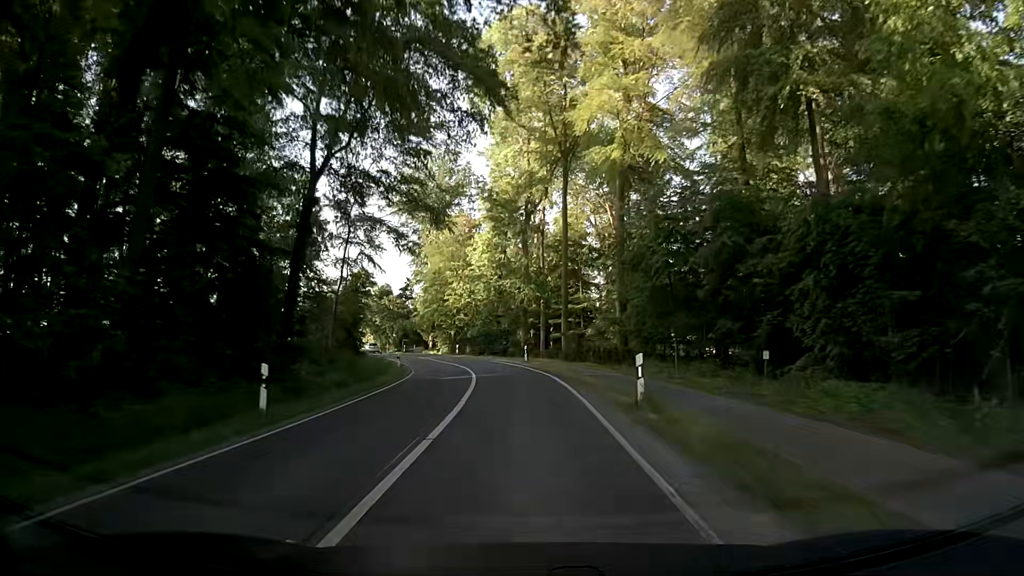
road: secondary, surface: asphalt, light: Day
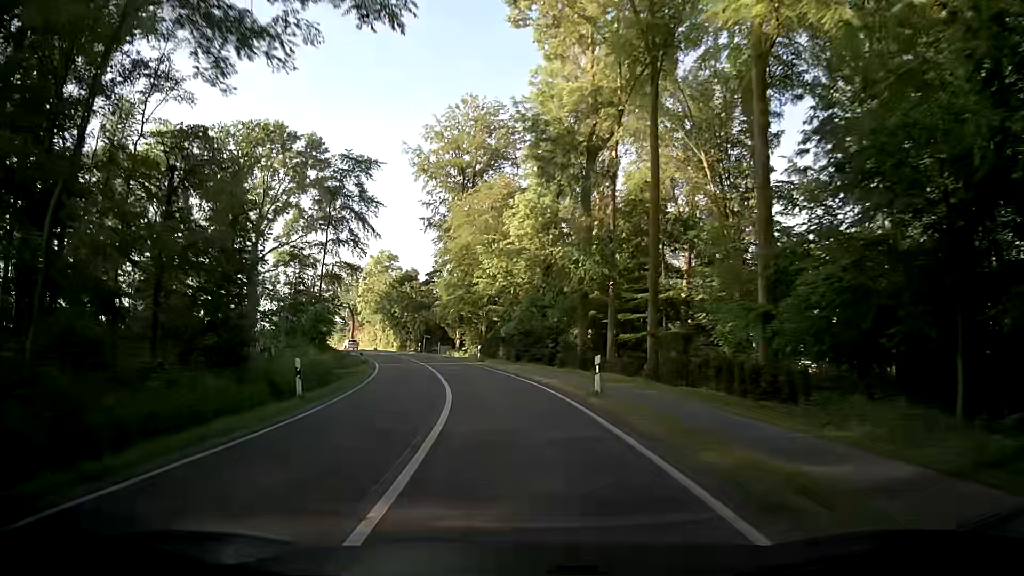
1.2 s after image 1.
(-0.3, +21.8) m; -3°
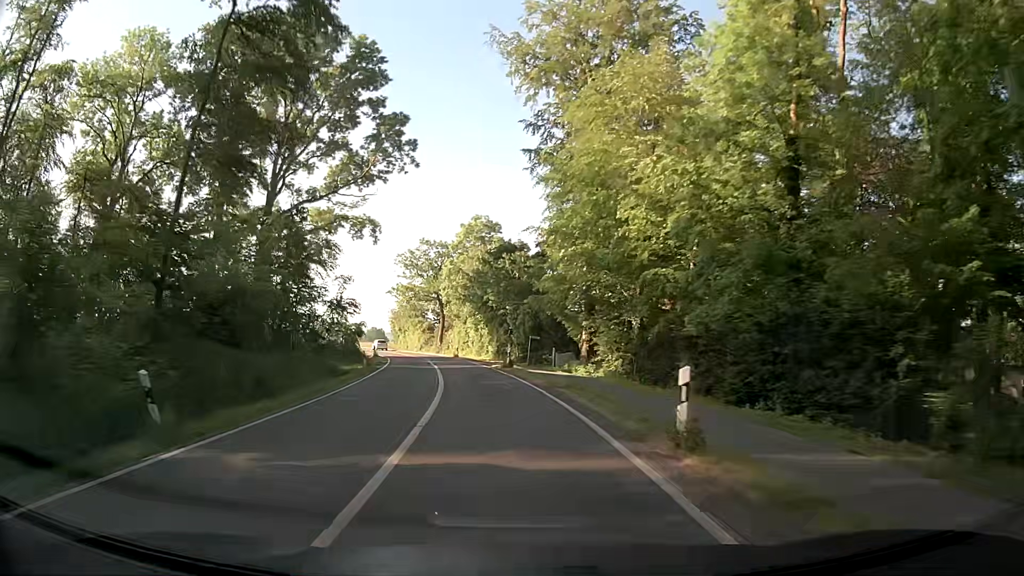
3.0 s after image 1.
(-3.2, +32.5) m; -11°
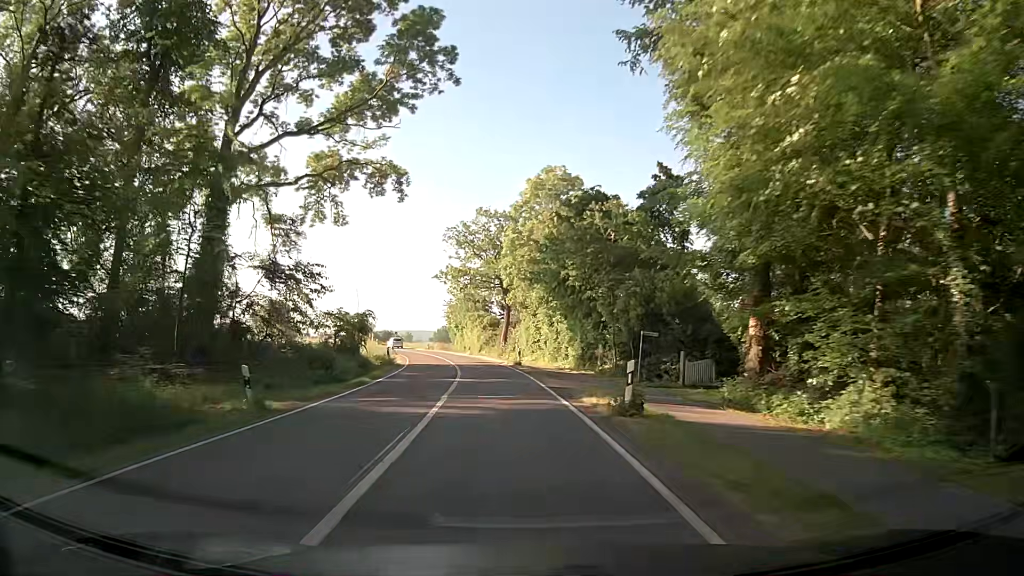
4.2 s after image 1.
(-1.3, +21.8) m; -7°
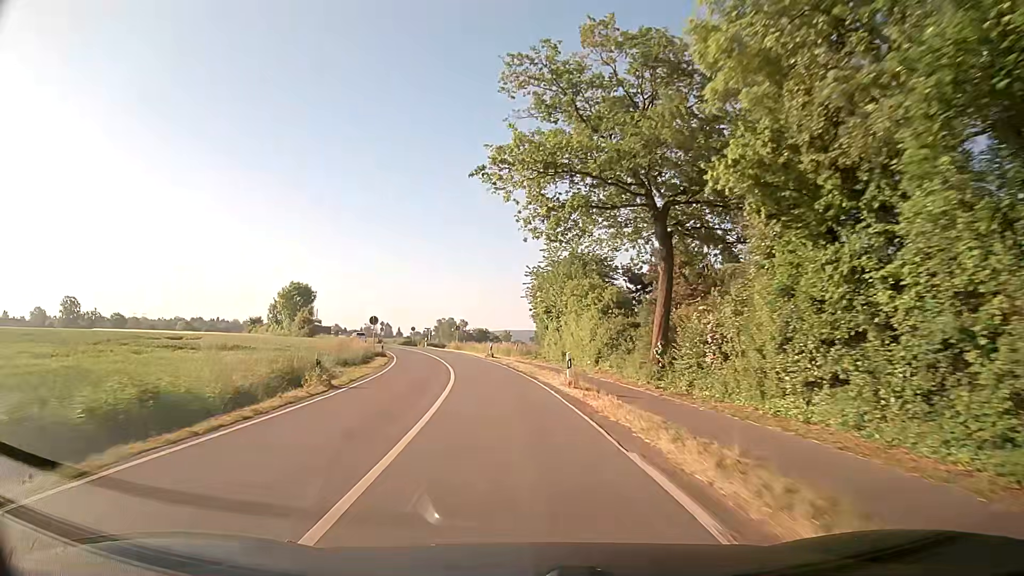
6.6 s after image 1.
(-3.2, +43.8) m; -9°
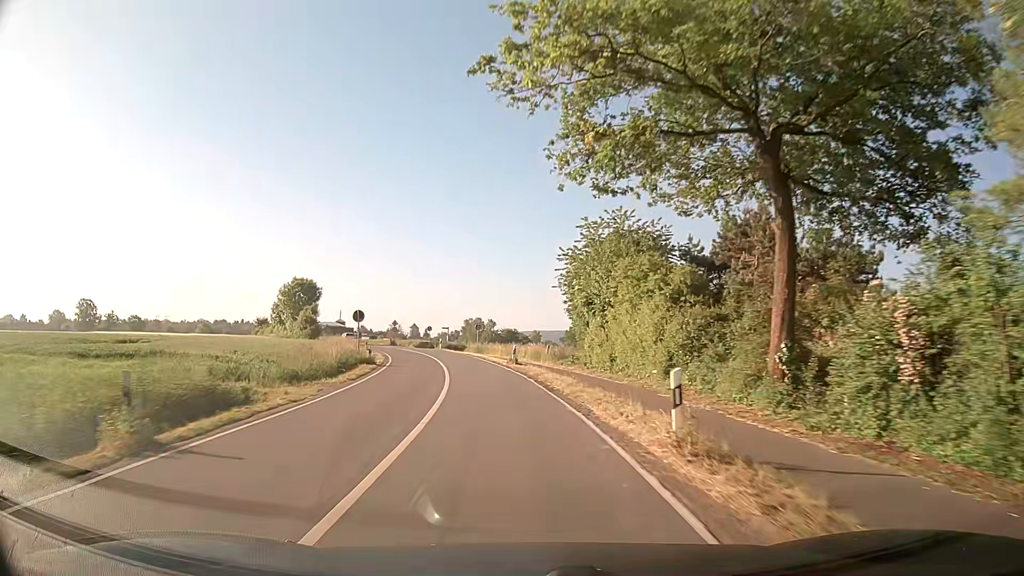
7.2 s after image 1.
(-0.2, +11.0) m; -2°
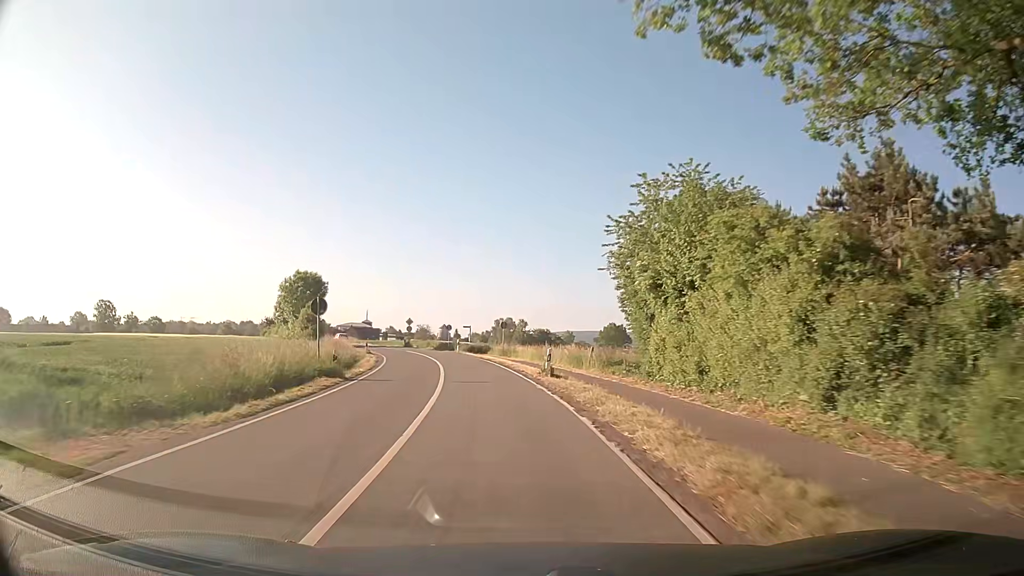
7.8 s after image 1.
(-0.3, +11.0) m; -3°
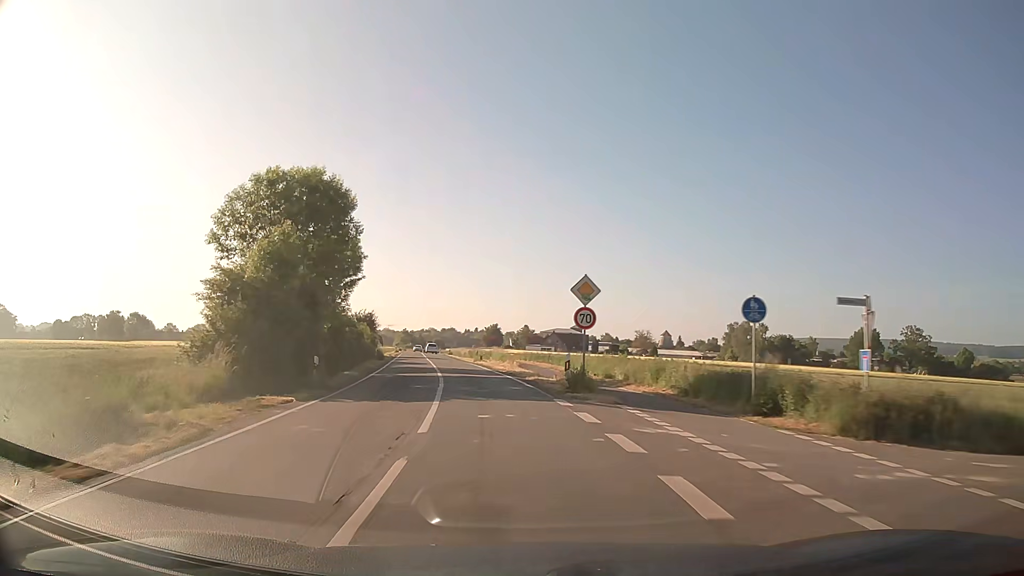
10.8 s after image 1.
(-8.2, +54.2) m; -19°
(0, +10) (-1, +20) (-3, +30) (-4, +40) (-6, +50) (-7, +59) (-9, +69) (-11, +79) (-13, +89) (-14, +99) m
